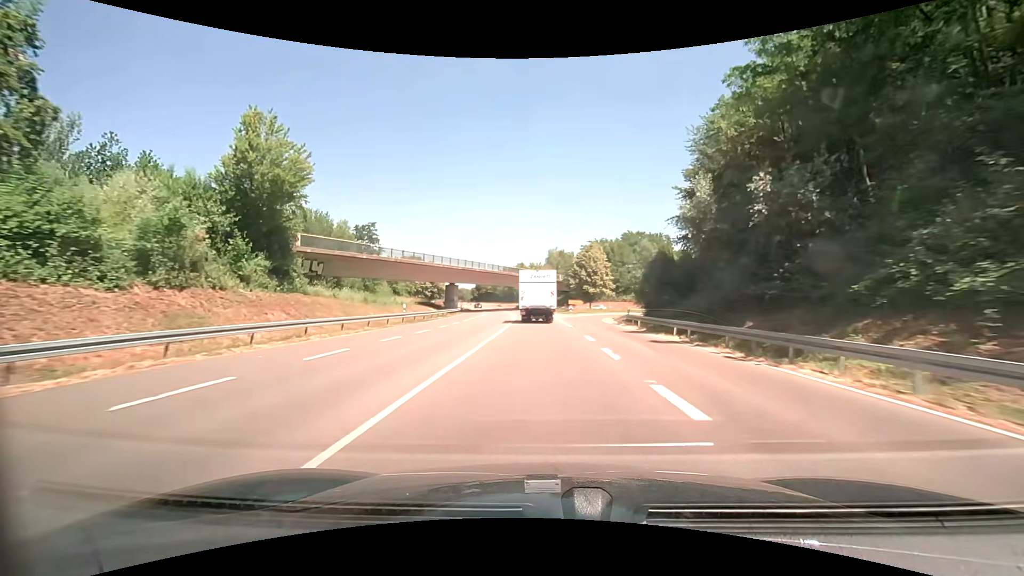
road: primary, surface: asphalt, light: Day
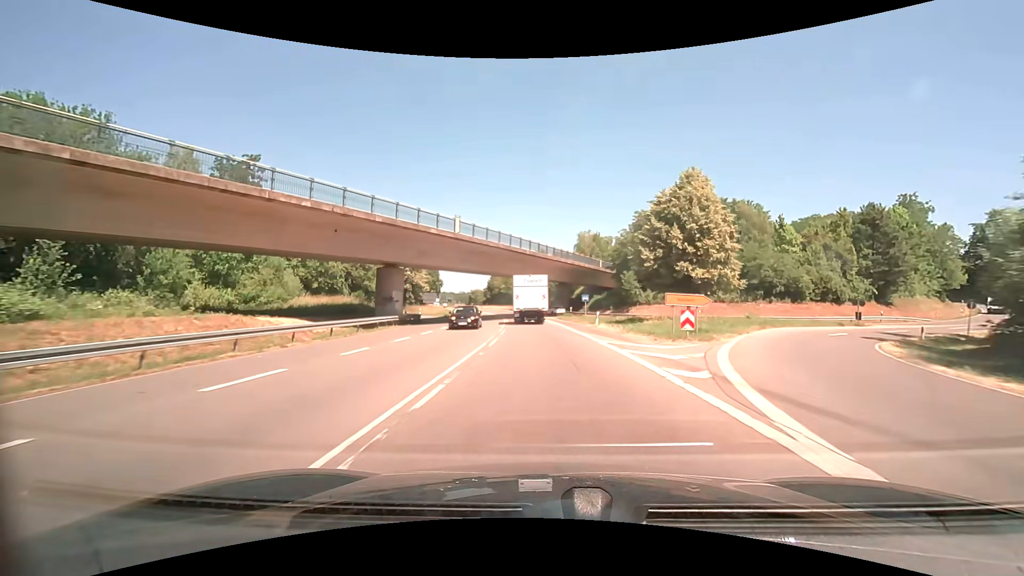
(-0.9, +45.6) m; -3°
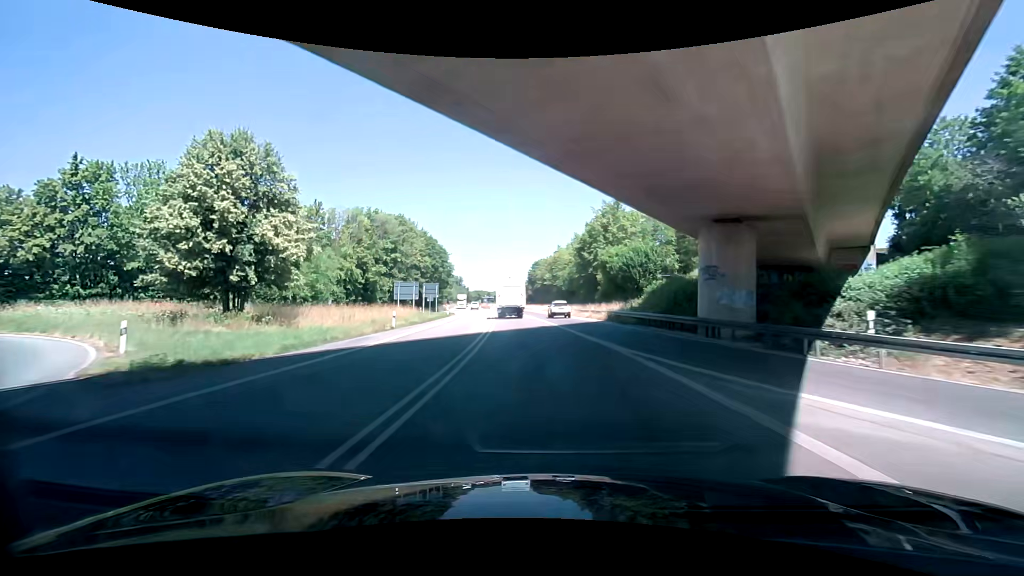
(-2.7, +58.2) m; -6°
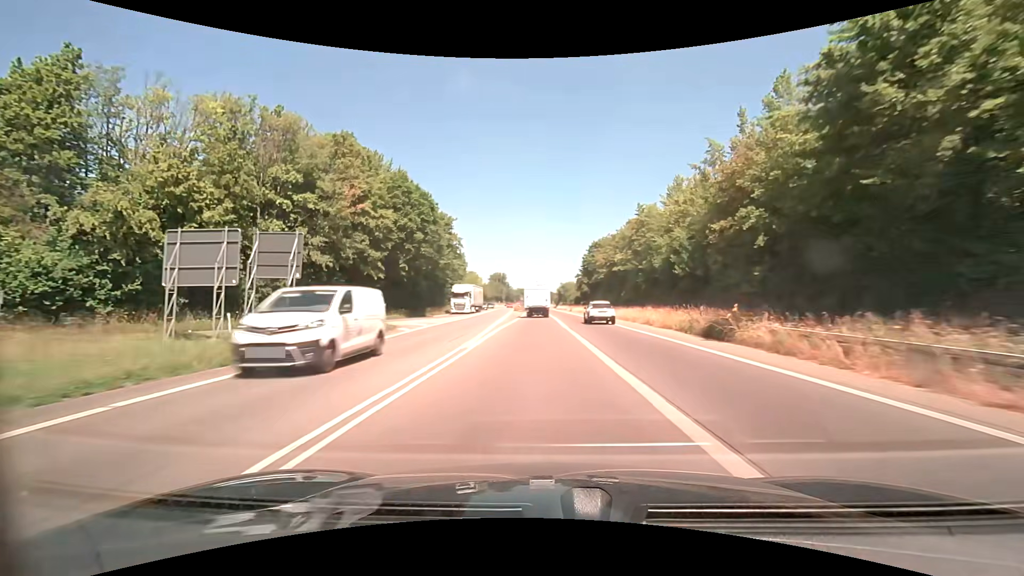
(-3.0, +48.0) m; -6°
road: trunk
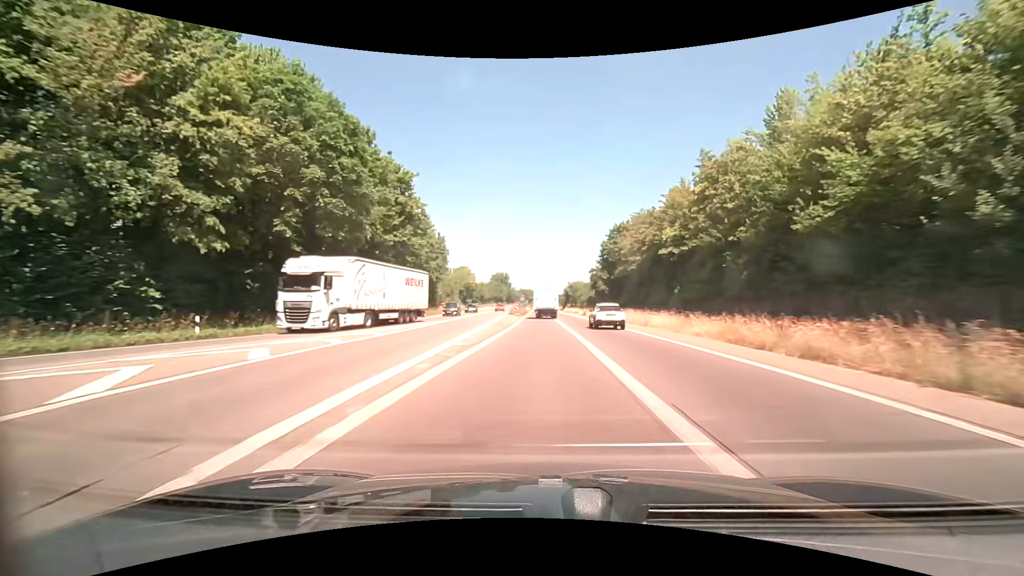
(-0.2, +24.6) m; 0°
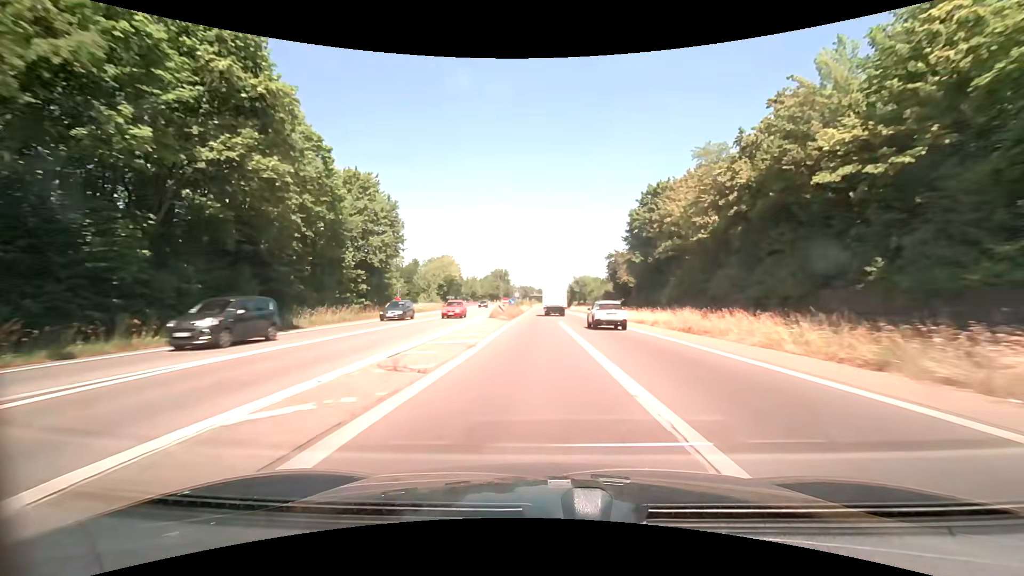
(0.0, +25.0) m; 0°
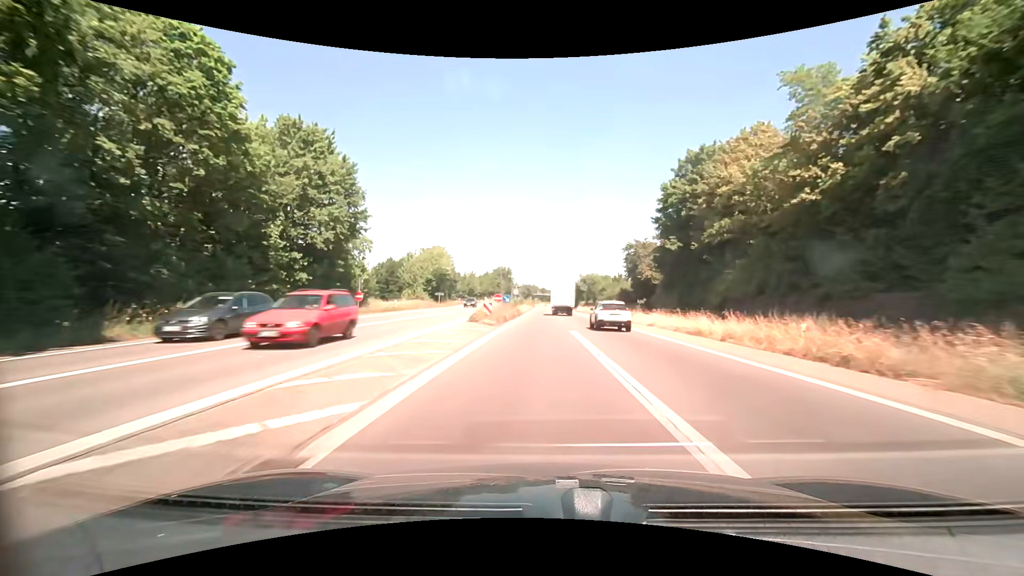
(-0.1, +12.6) m; -1°
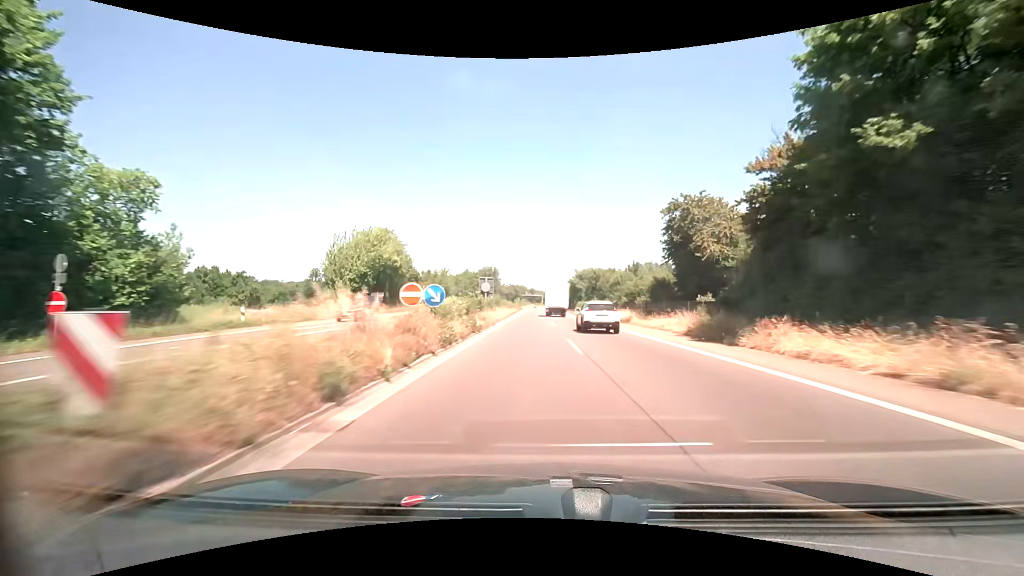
(+0.1, +25.4) m; +1°
(0, +10) (0, +20) (0, +30) (+1, +40) (+1, +50) (+1, +60) (+1, +70) (+1, +80) (+1, +90) (+1, +100) m
